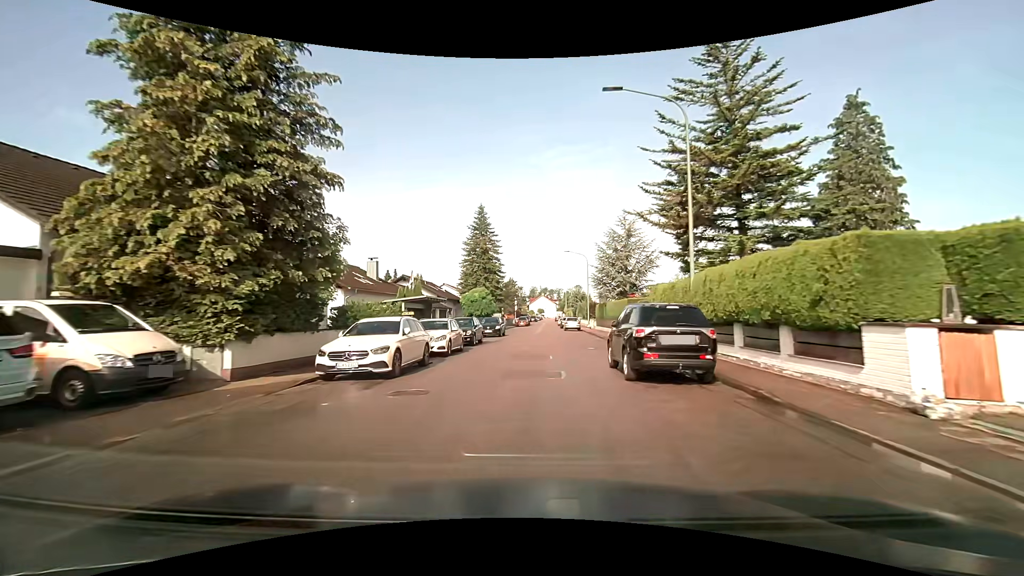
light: Day
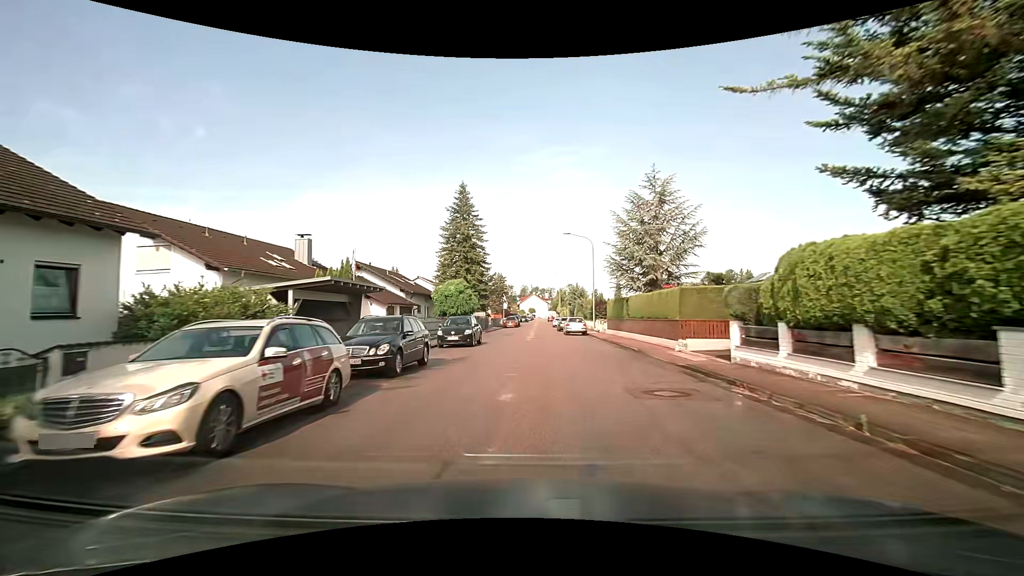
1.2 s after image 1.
(+0.1, +13.4) m; +1°
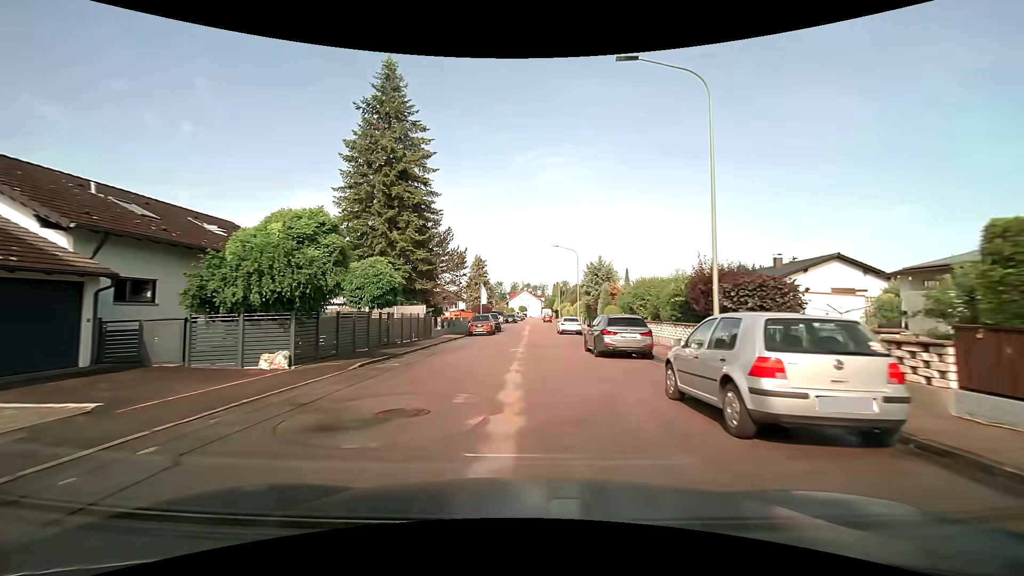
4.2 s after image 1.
(+0.7, +33.4) m; +1°
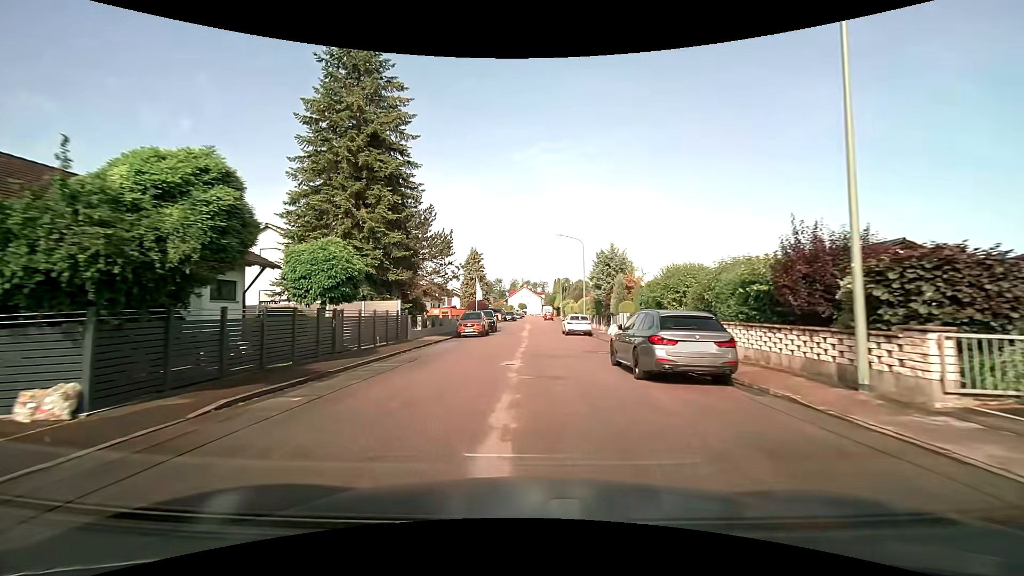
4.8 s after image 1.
(0.0, +6.4) m; 0°
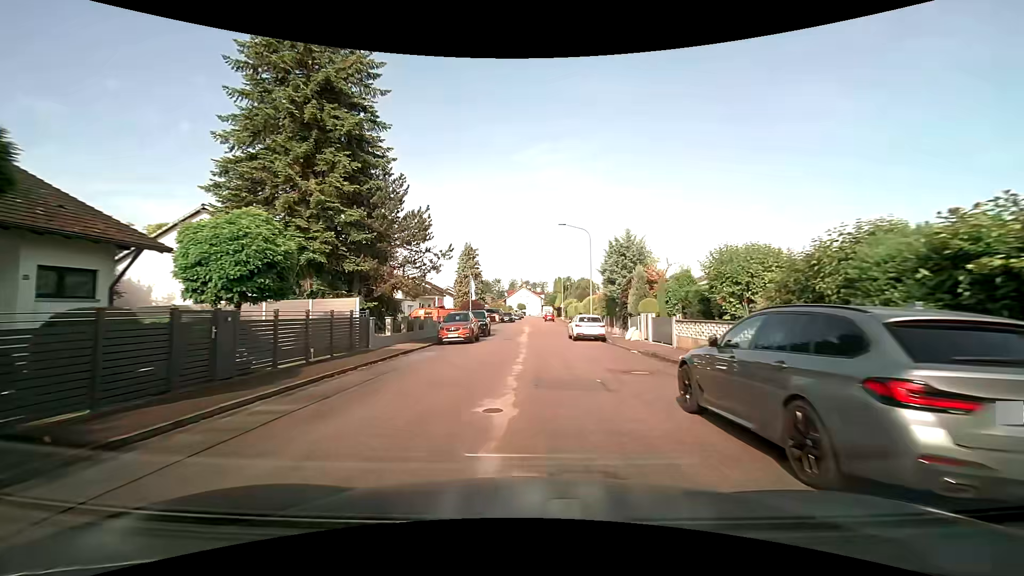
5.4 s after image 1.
(0.0, +6.3) m; 0°
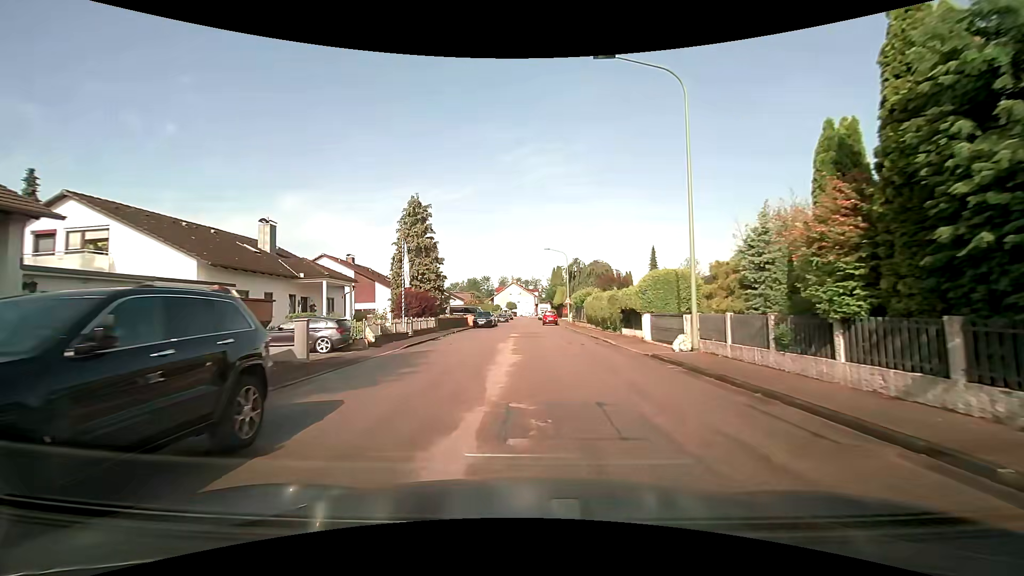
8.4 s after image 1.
(+0.3, +29.8) m; +1°
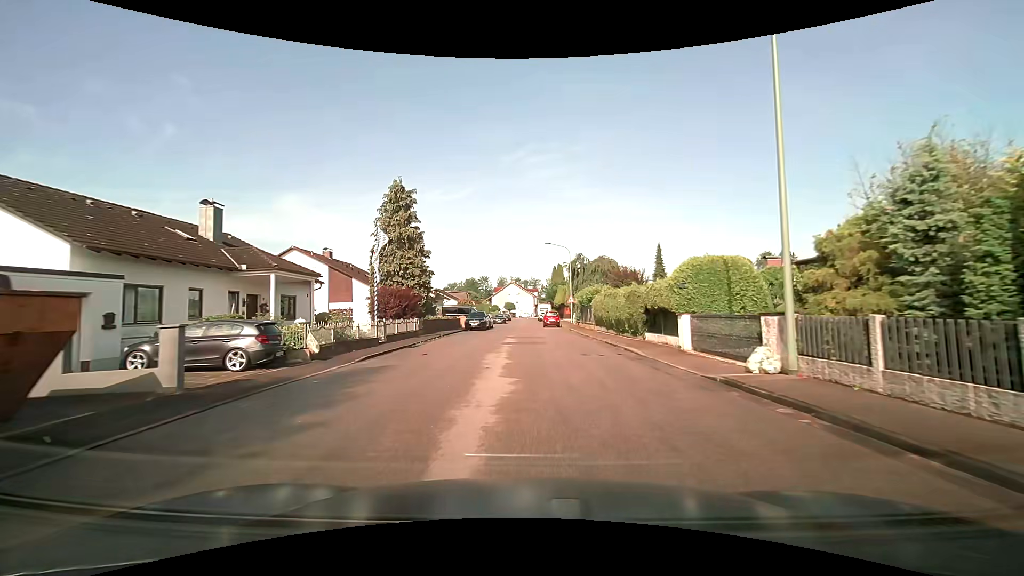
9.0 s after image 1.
(0.0, +5.6) m; 0°
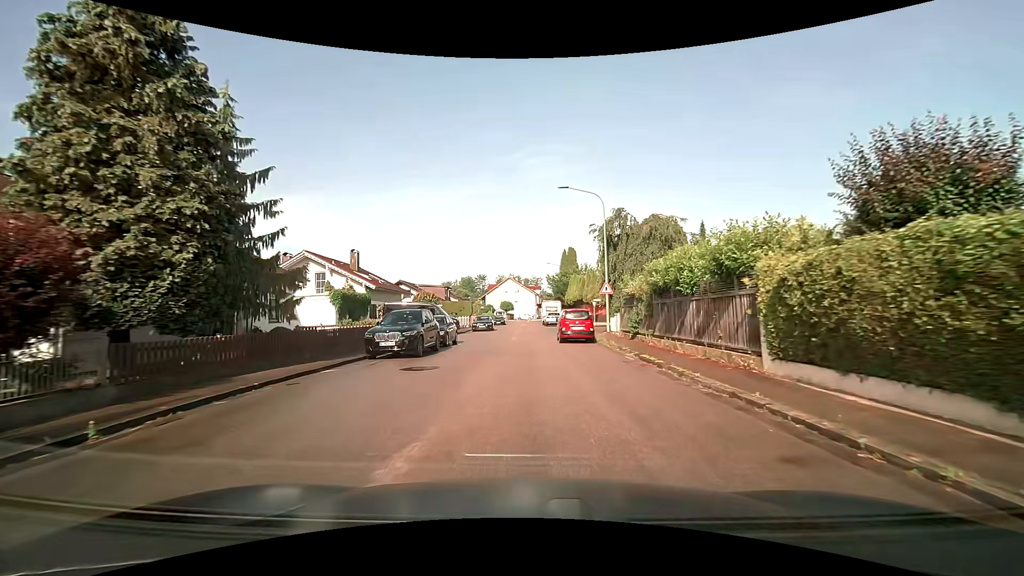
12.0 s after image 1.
(+0.1, +25.9) m; 0°
(0, +10) (0, +20) (-1, +30) (-1, +40) (-1, +50) (-1, +60) (0, +70) (0, +80) (0, +90) (+1, +100) m
